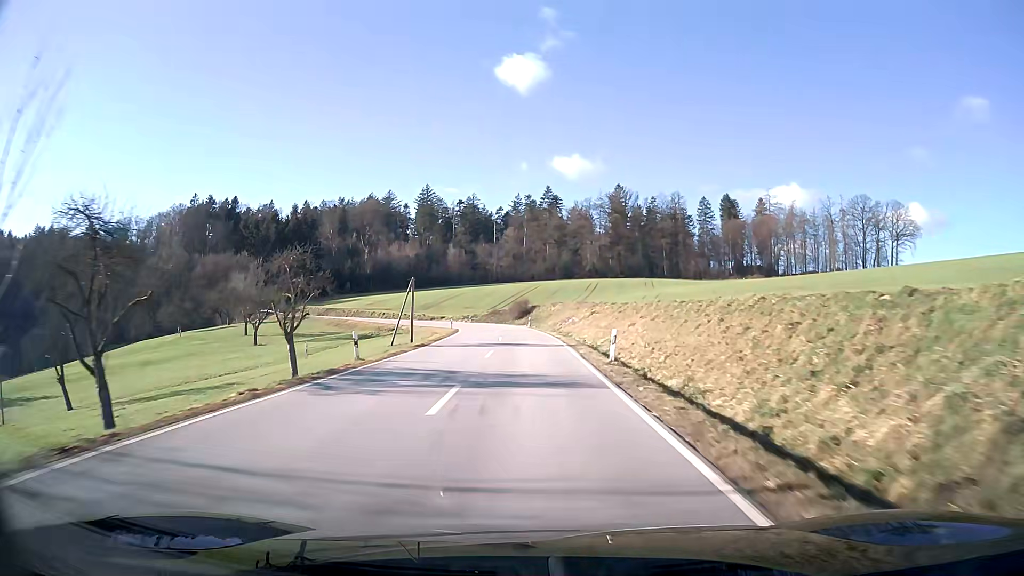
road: secondary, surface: asphalt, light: Day
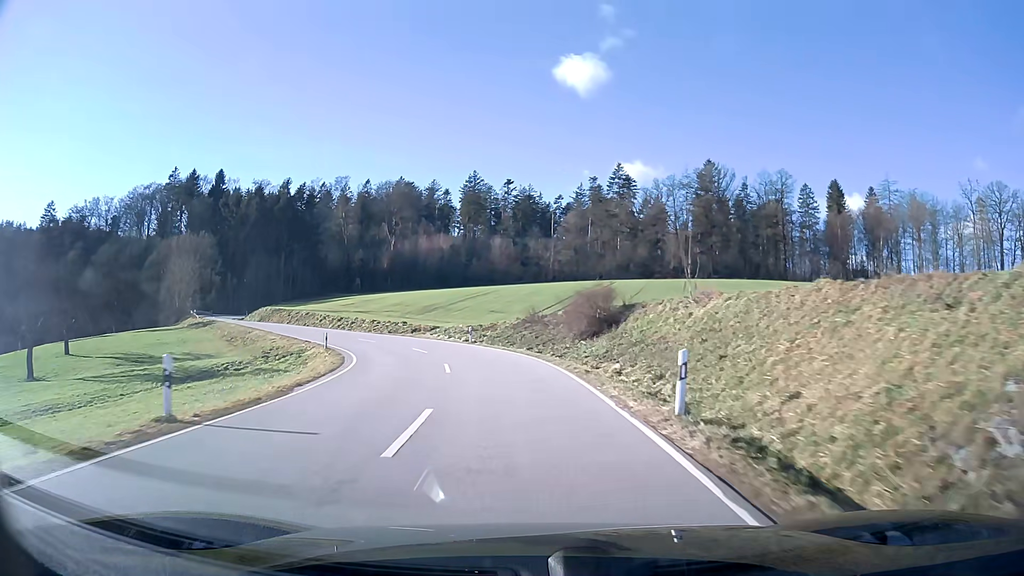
(-1.9, +53.8) m; -7°
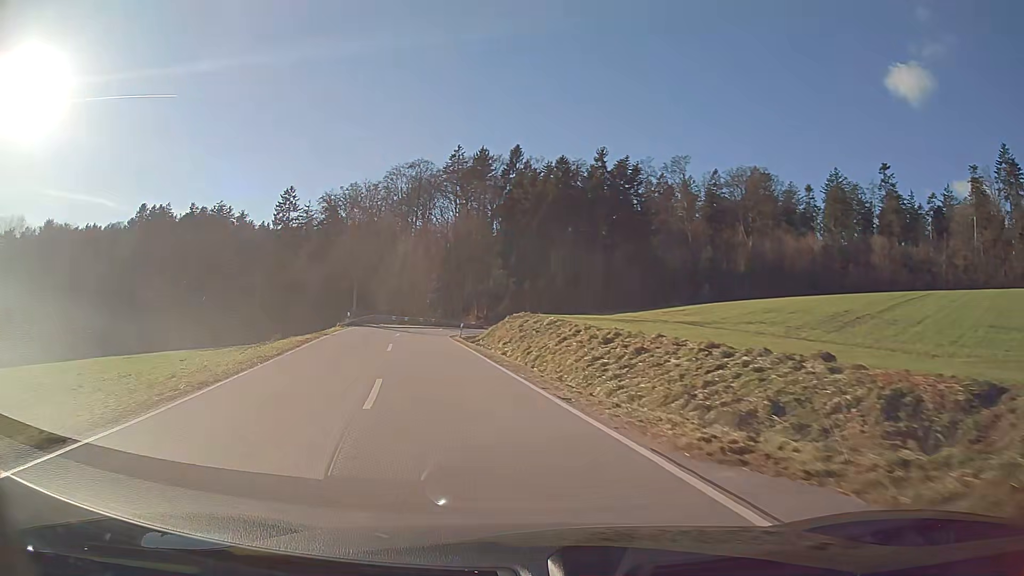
(-10.1, +43.7) m; -31°
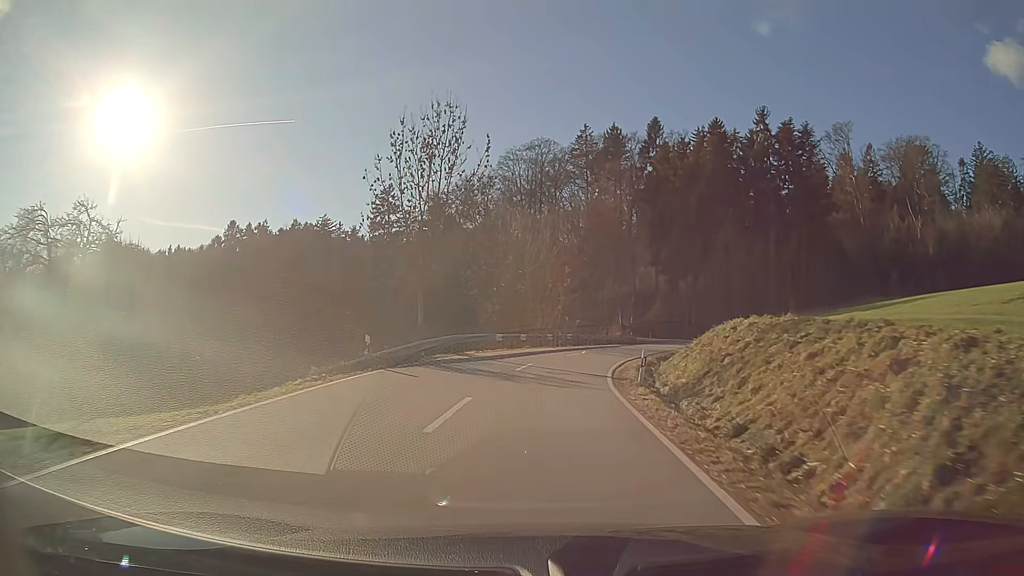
(-2.6, +25.7) m; -7°
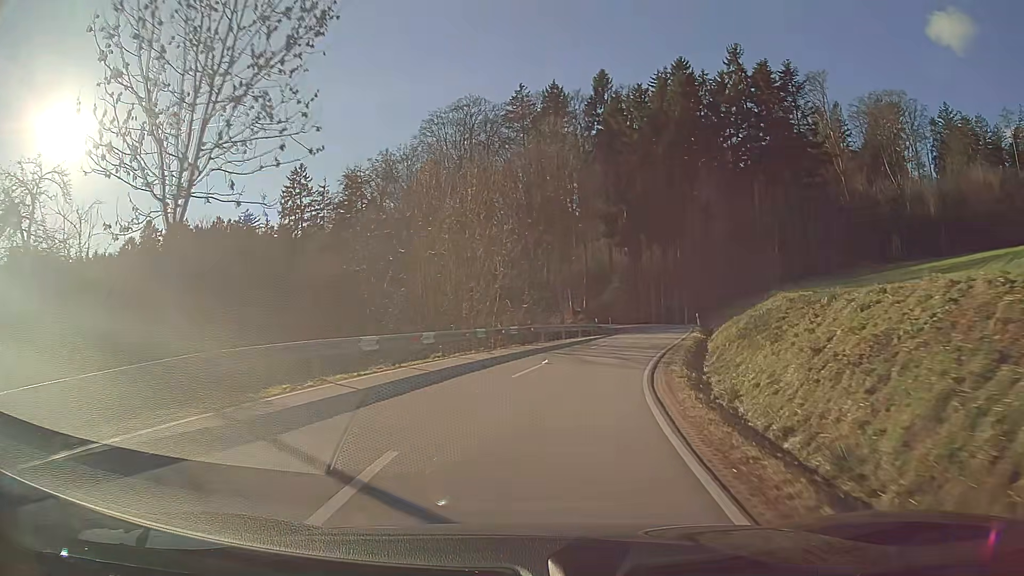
(+0.7, +17.5) m; +6°
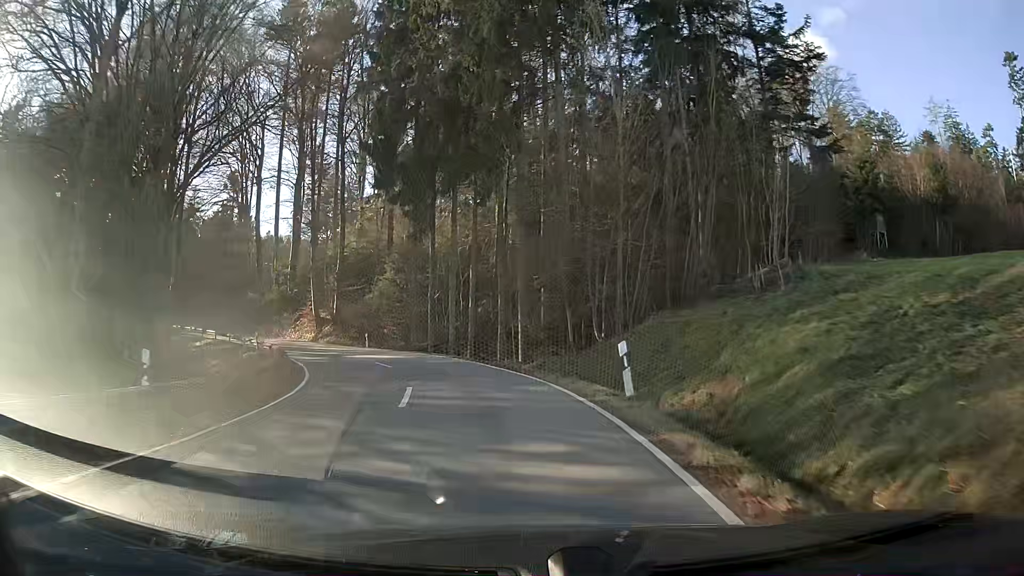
(+6.1, +38.3) m; +12°
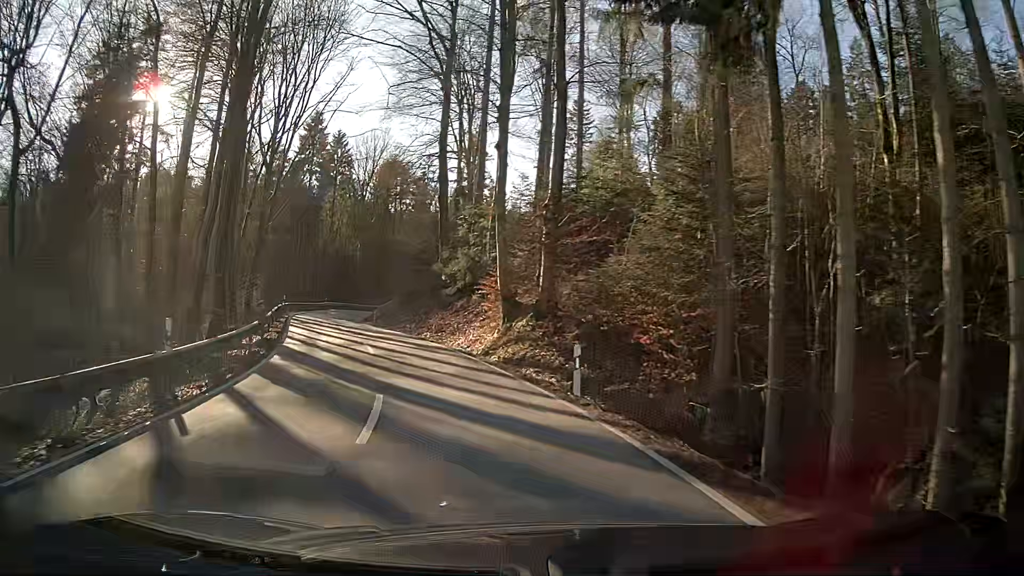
(-5.3, +28.2) m; -23°
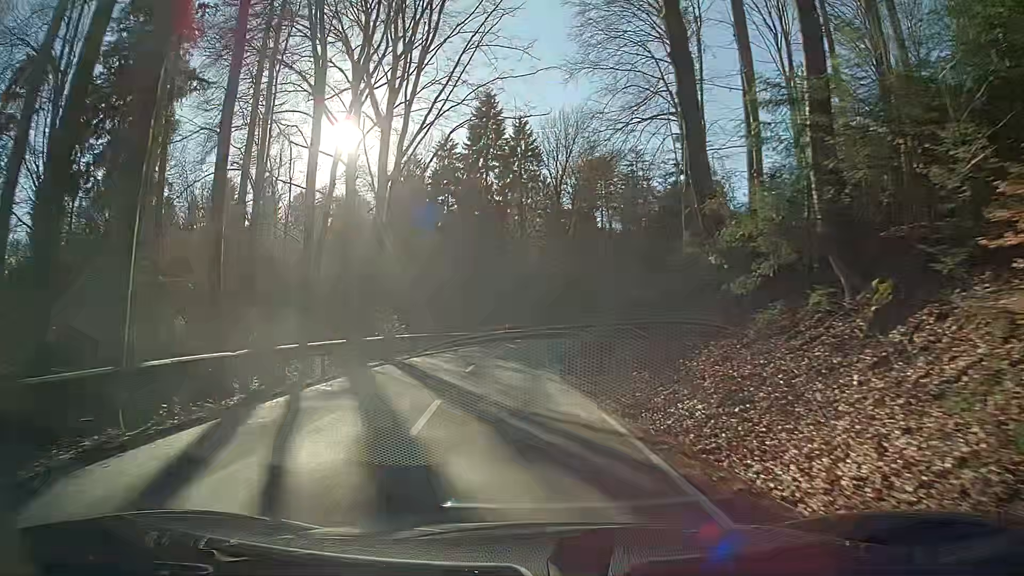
(-4.3, +23.1) m; -15°
